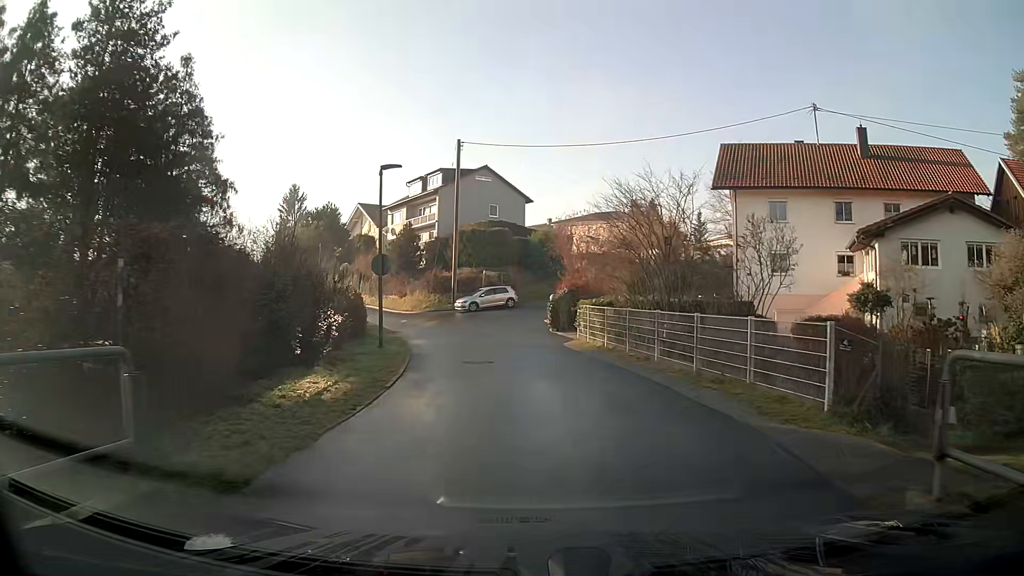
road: residential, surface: asphalt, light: Day
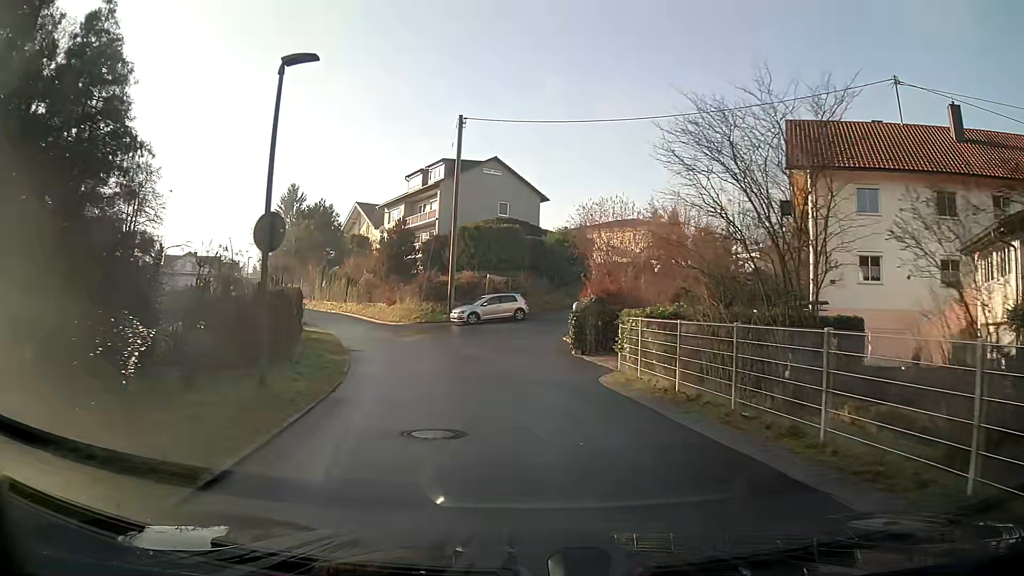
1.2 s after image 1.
(-0.1, +8.9) m; -2°
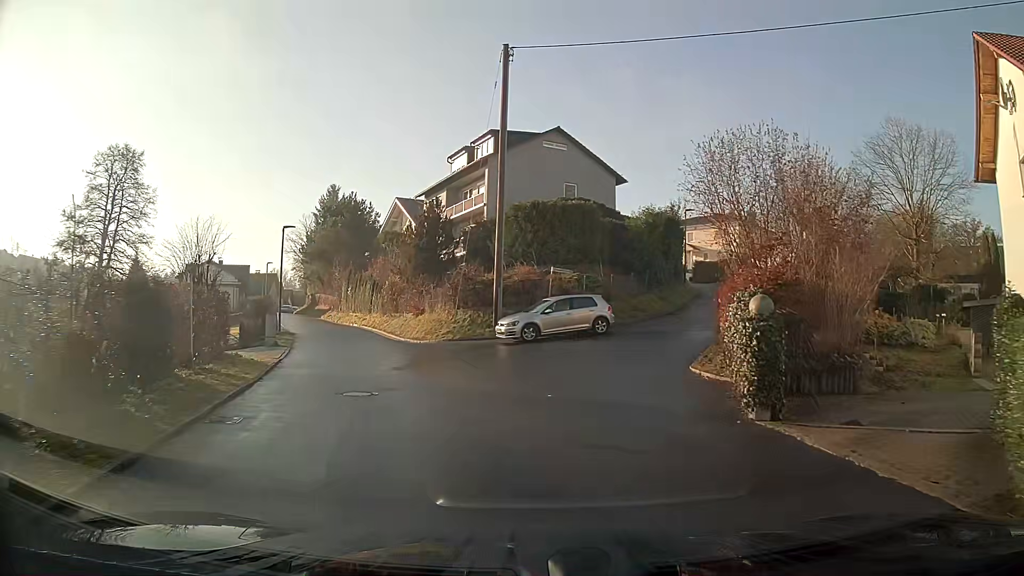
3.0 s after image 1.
(-0.7, +12.5) m; -5°
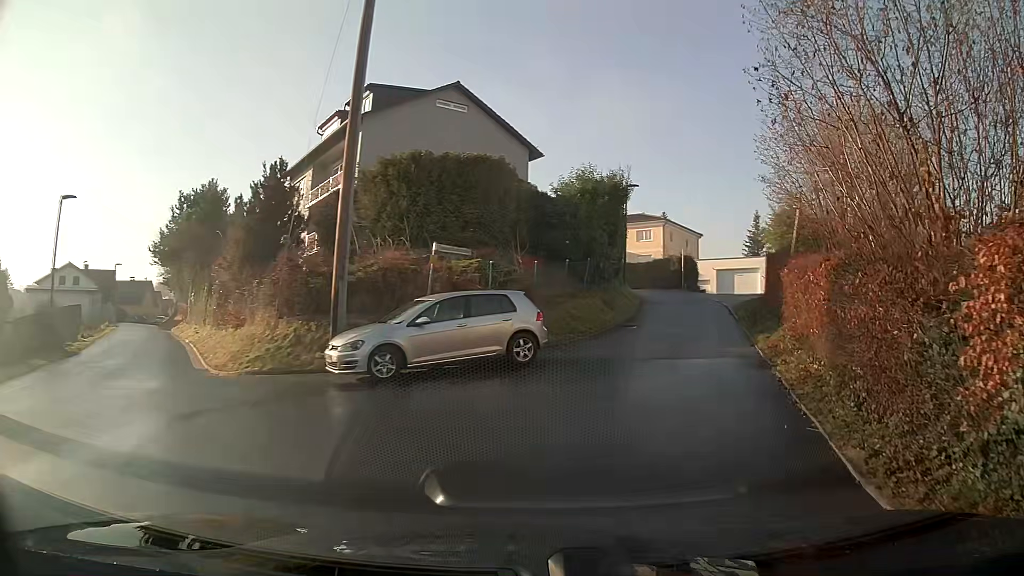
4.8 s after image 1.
(+0.8, +11.3) m; +12°
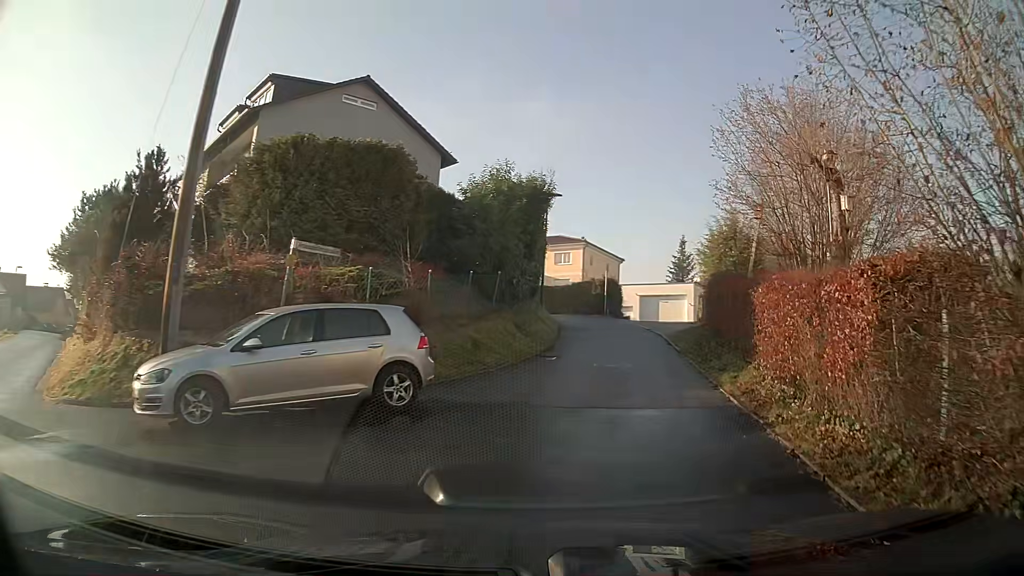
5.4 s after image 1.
(+0.2, +3.9) m; +6°
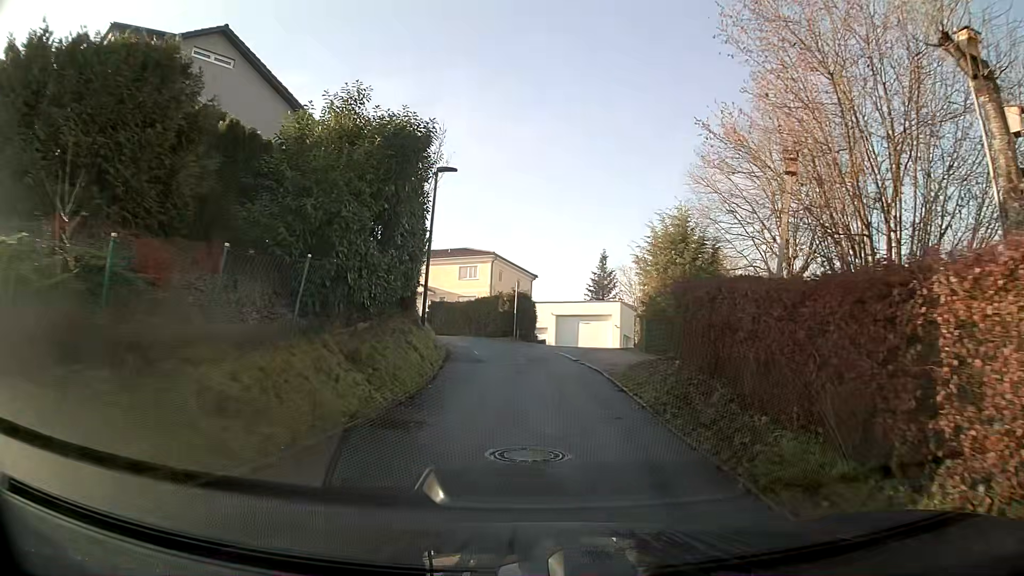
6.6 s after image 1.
(+0.5, +8.0) m; +6°
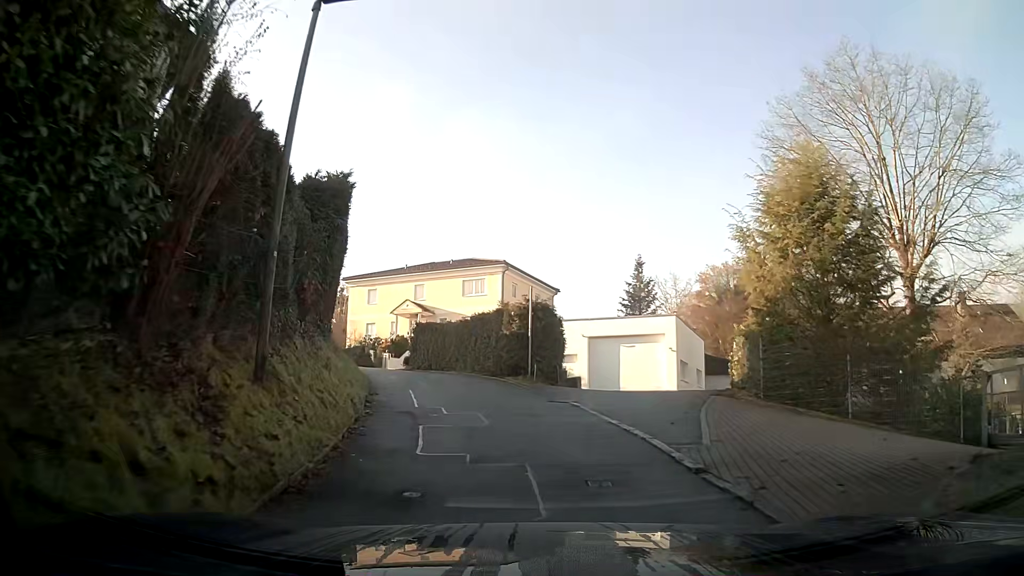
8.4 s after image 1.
(-0.1, +12.3) m; -2°
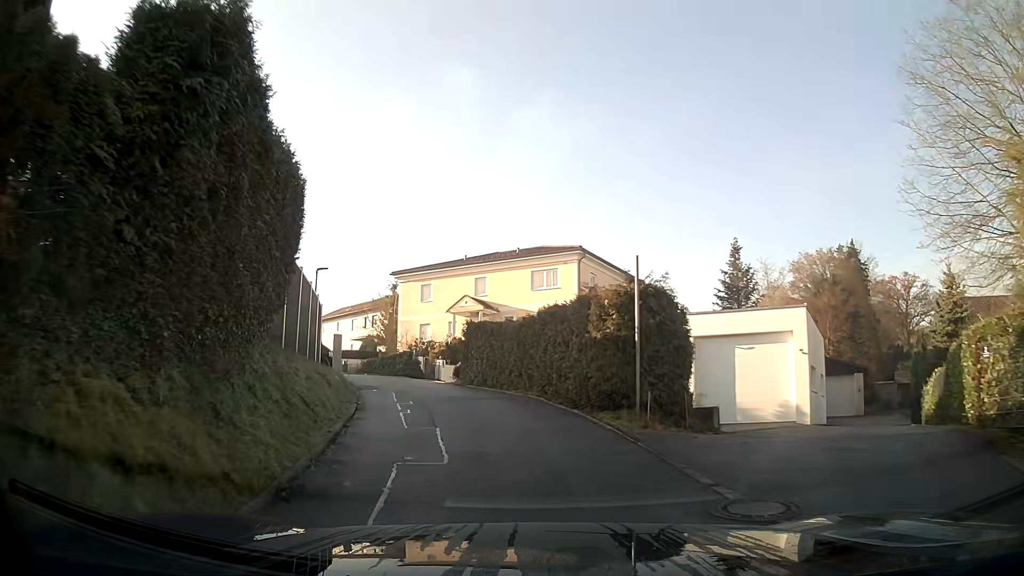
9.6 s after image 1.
(-0.5, +8.1) m; -7°
